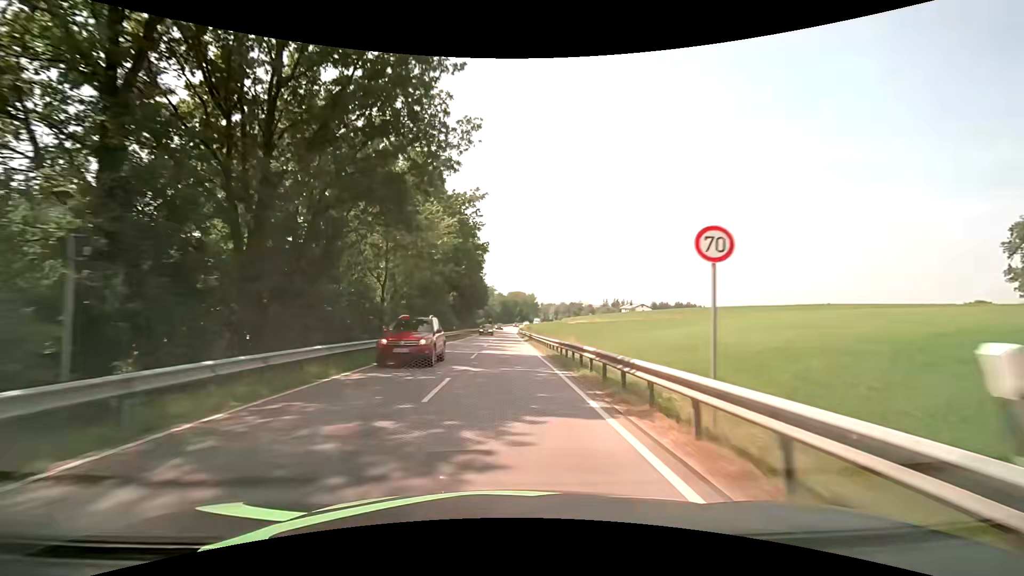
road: secondary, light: Day
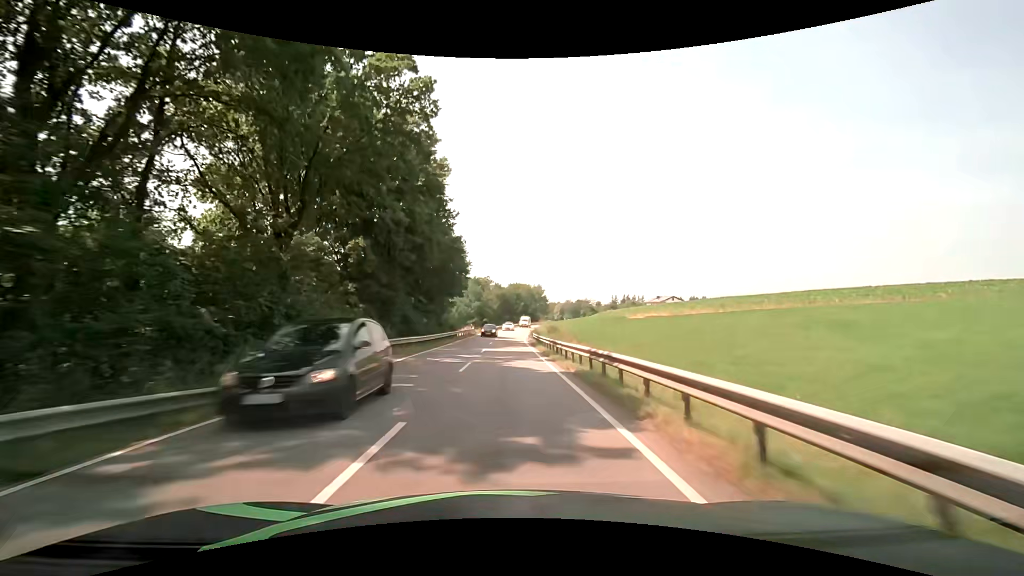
(+0.3, +53.7) m; 0°
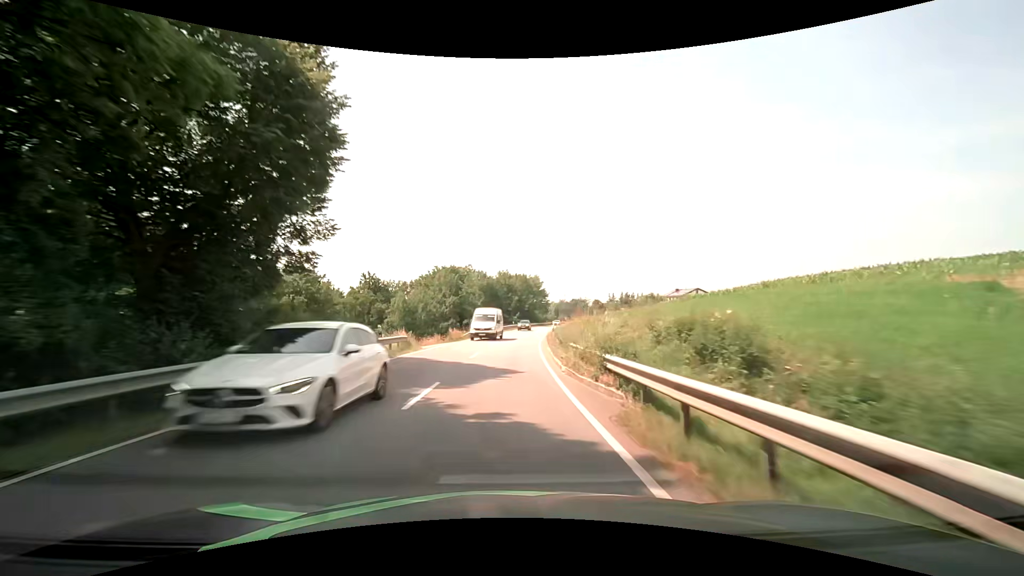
(+0.4, +42.9) m; +1°
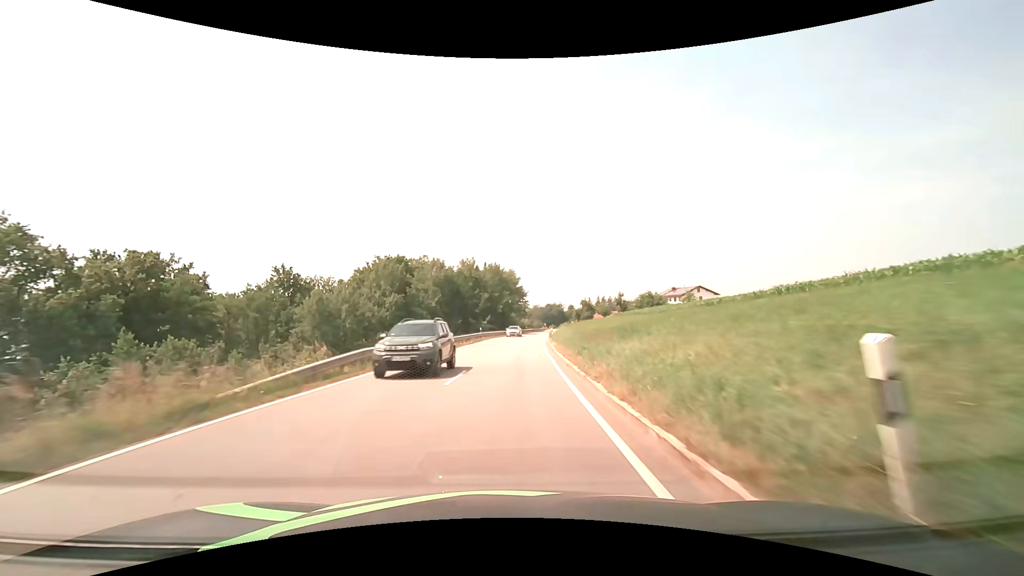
(+0.7, +32.1) m; +3°
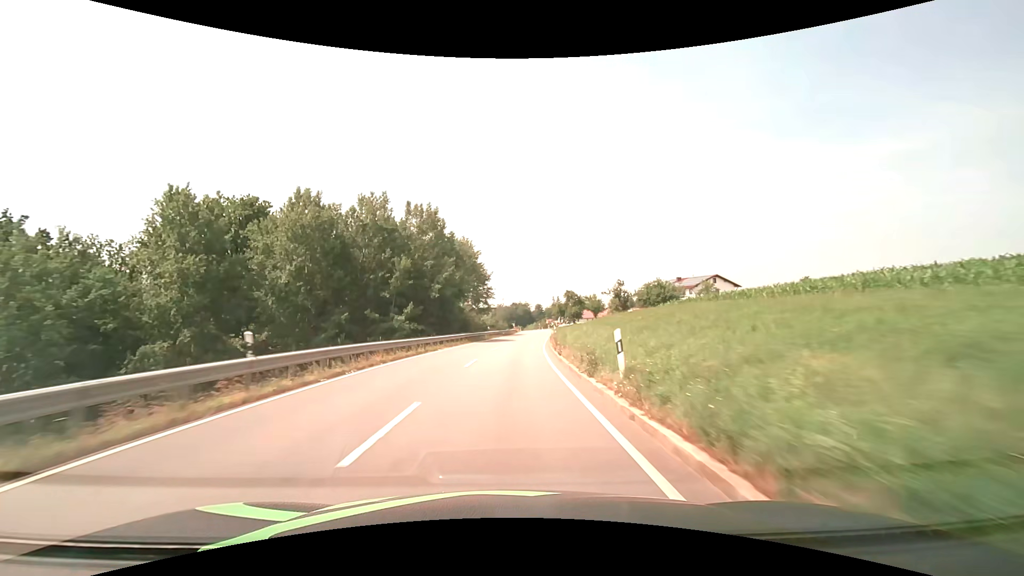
(+1.7, +42.8) m; +4°
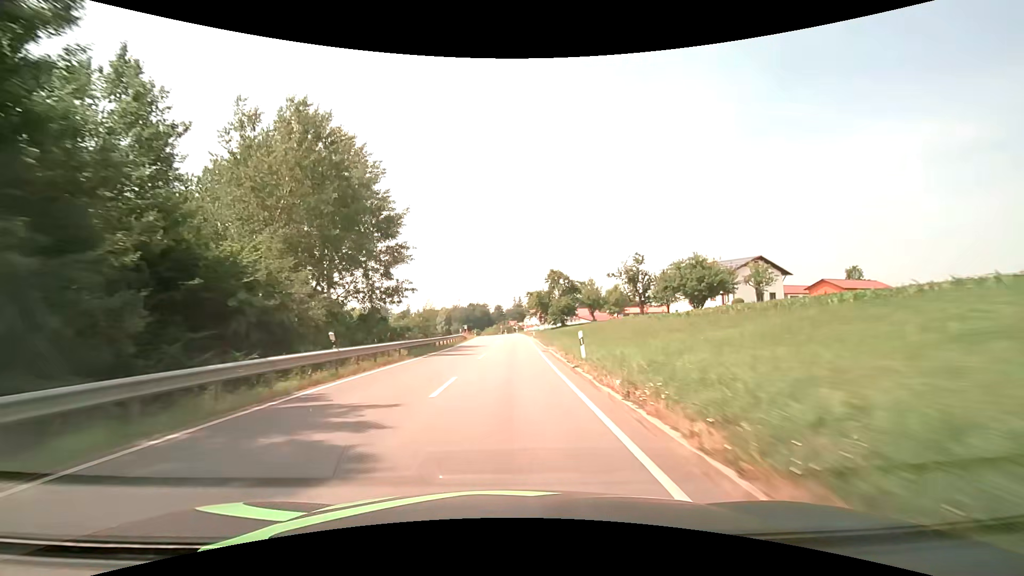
(+1.8, +42.9) m; +5°
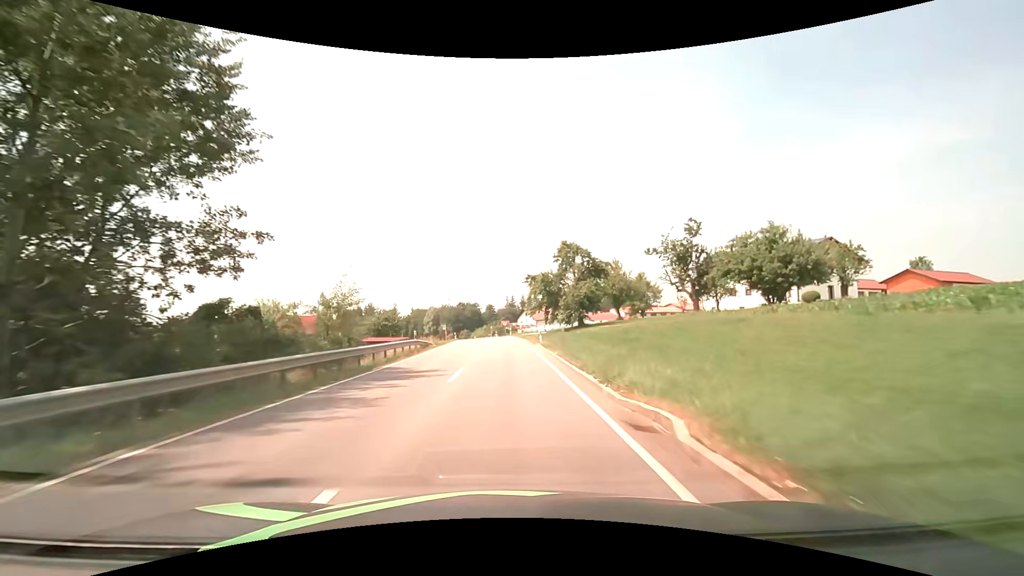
(+0.2, +21.5) m; +1°
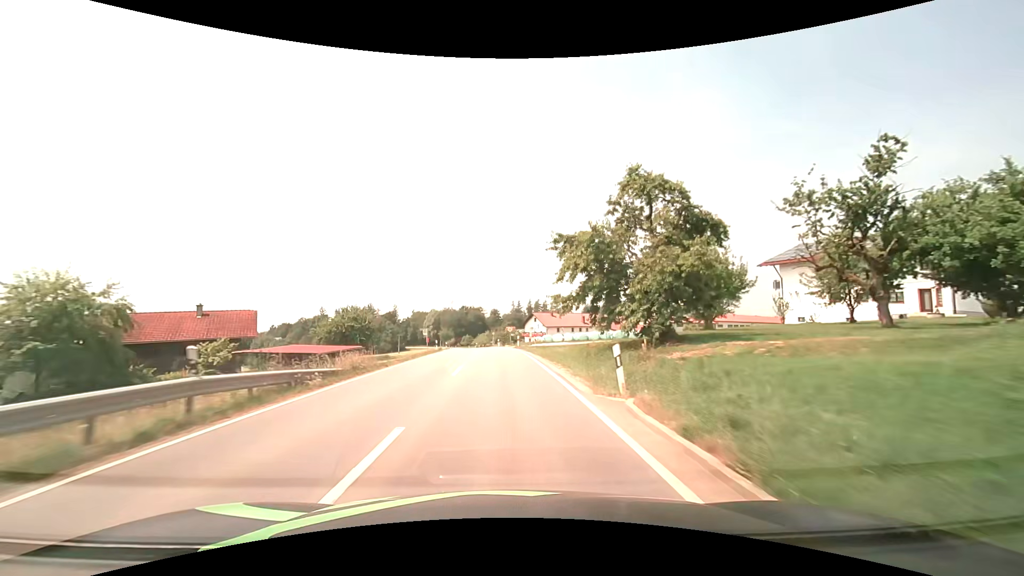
(0.0, +21.4) m; -1°
(0, +10) (0, +20) (-1, +30) (-1, +40) (-2, +50) (-2, +60) (-3, +70) (-4, +80) (-5, +90) (-6, +100) m
